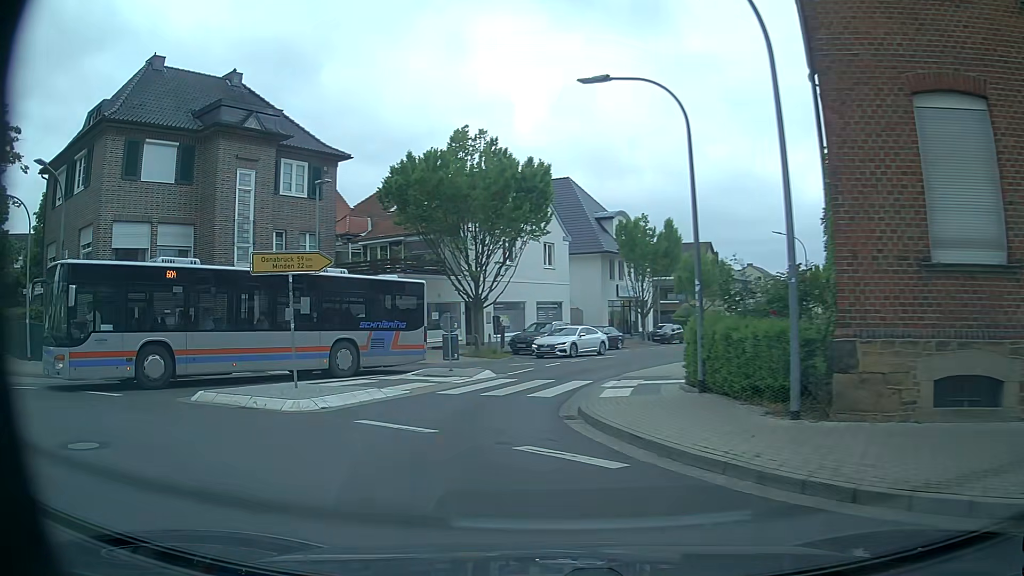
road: unclassified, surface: asphalt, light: Day
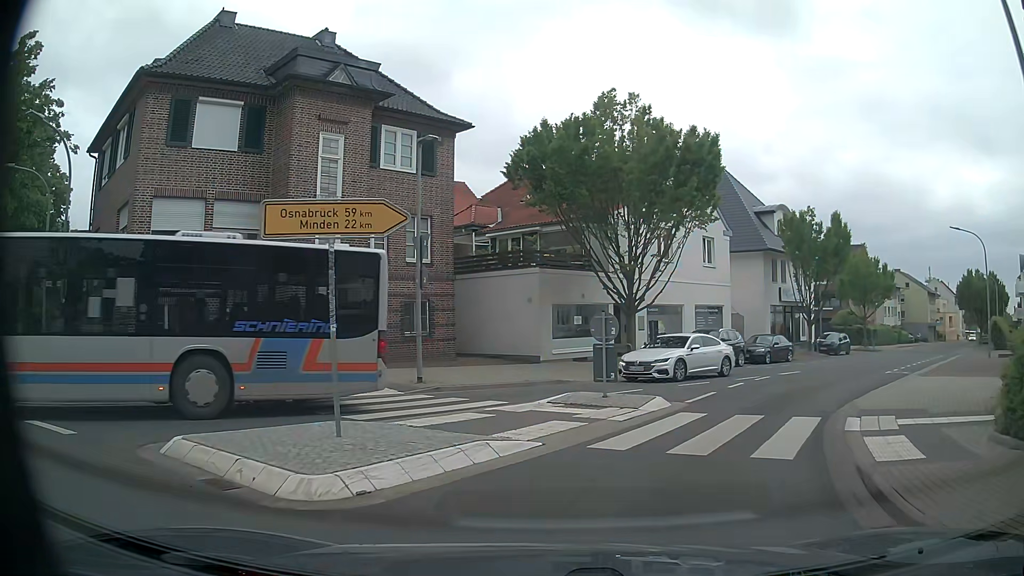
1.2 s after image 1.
(-0.8, +6.1) m; -13°
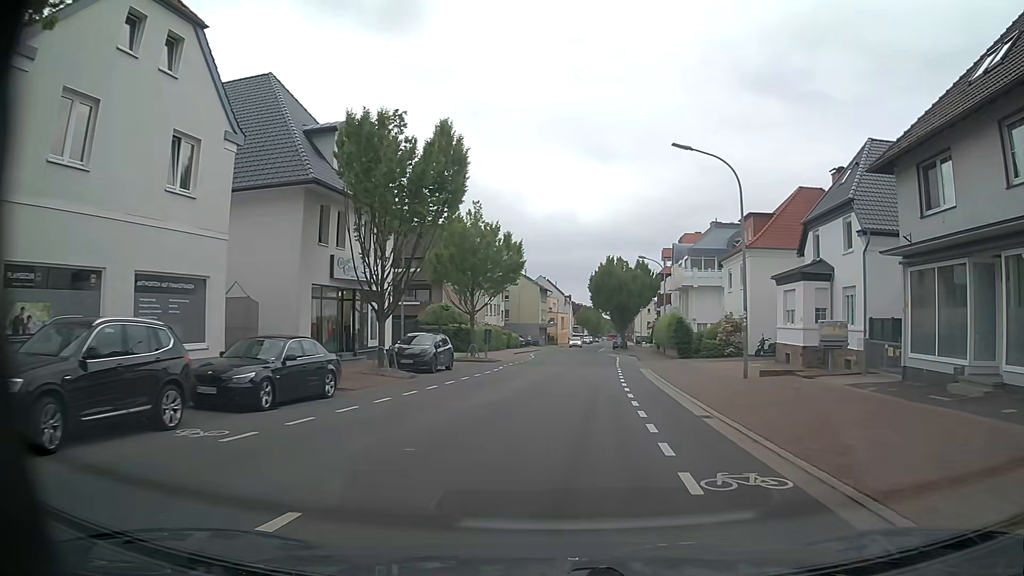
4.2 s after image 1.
(+6.9, +19.2) m; +35°
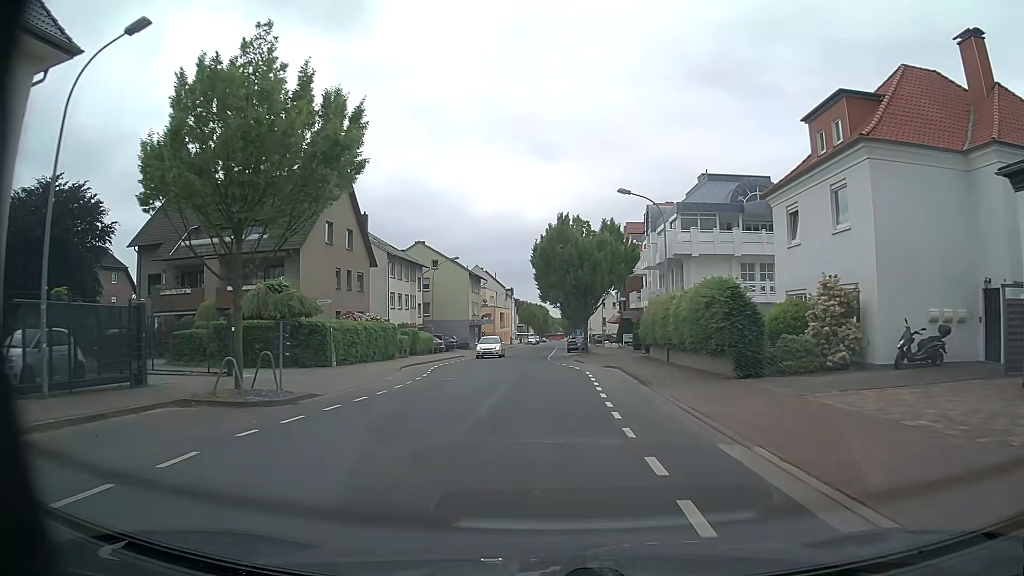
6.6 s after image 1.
(+1.8, +24.1) m; +5°
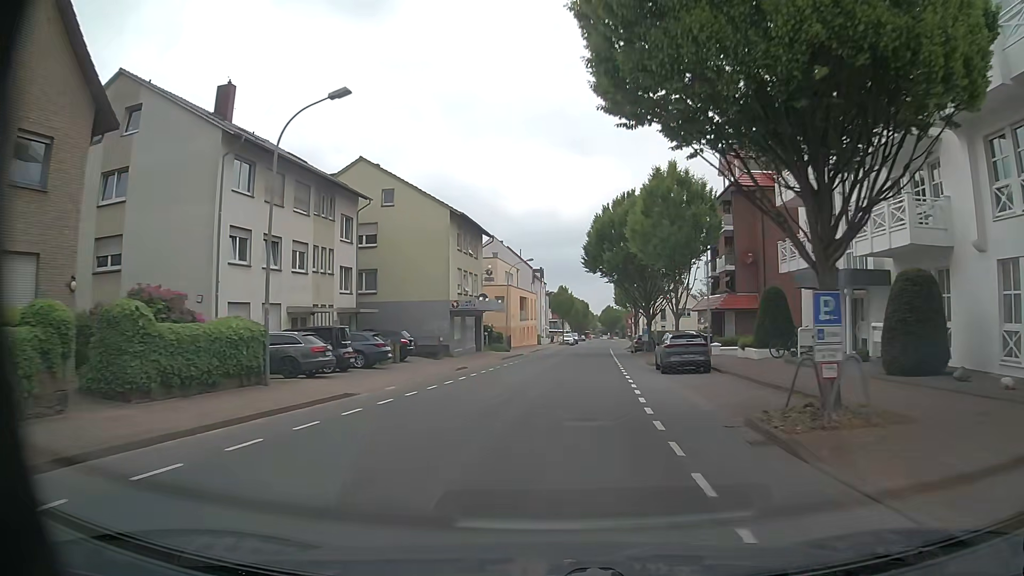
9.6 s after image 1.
(-0.8, +37.7) m; -3°
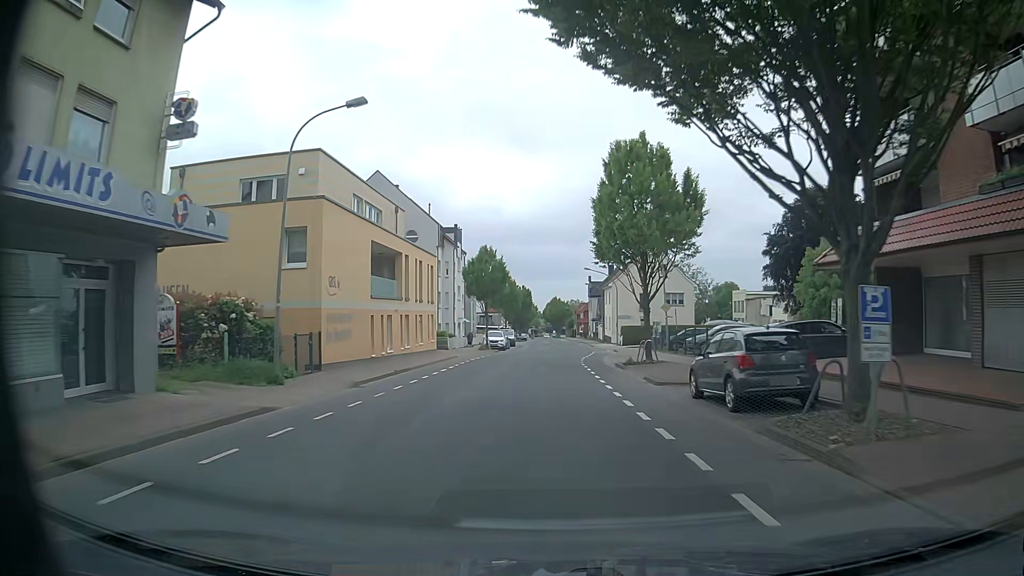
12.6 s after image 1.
(+2.2, +39.2) m; +5°
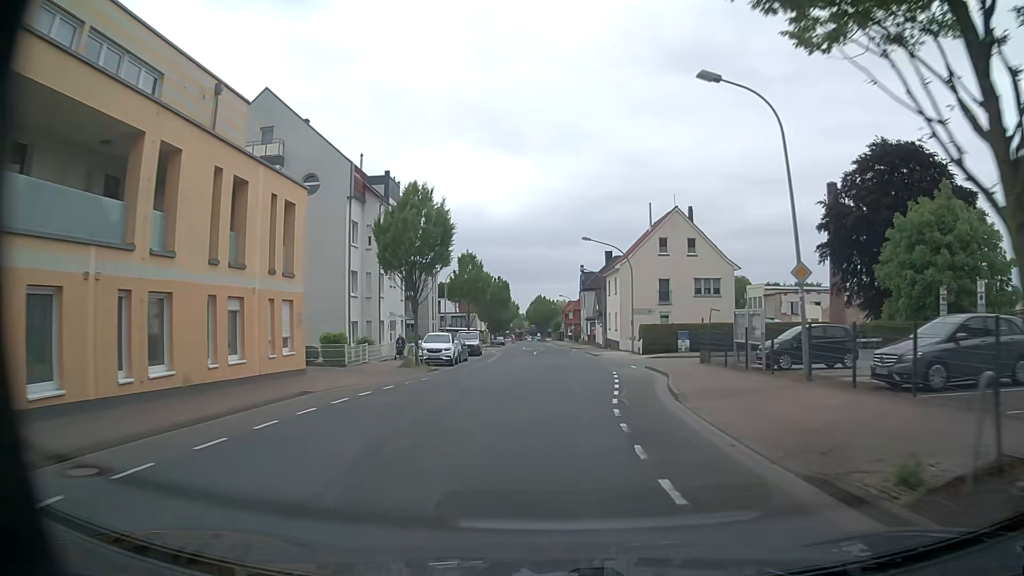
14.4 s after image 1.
(+0.3, +23.2) m; +1°
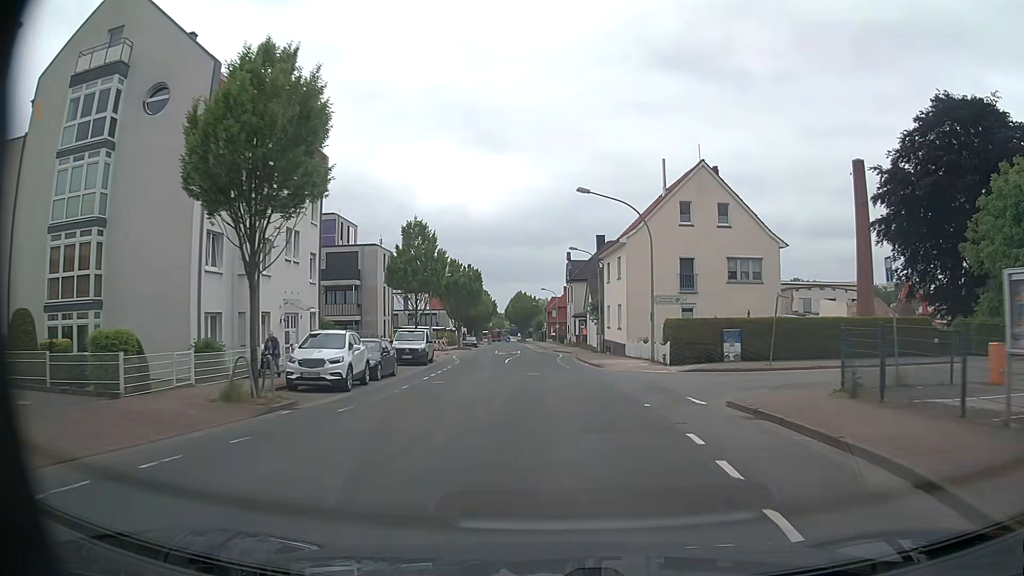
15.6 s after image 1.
(+0.2, +15.4) m; +1°
(0, +10) (0, +20) (0, +30) (0, +40) (0, +50) (-1, +60) (-1, +70) (-2, +80) (-2, +90) (-2, +100) m
